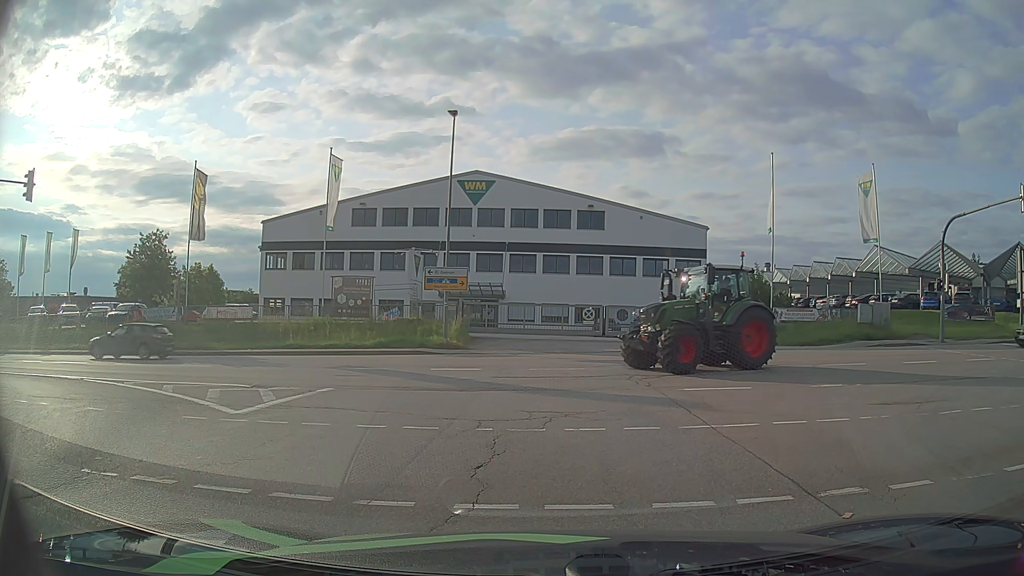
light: Day
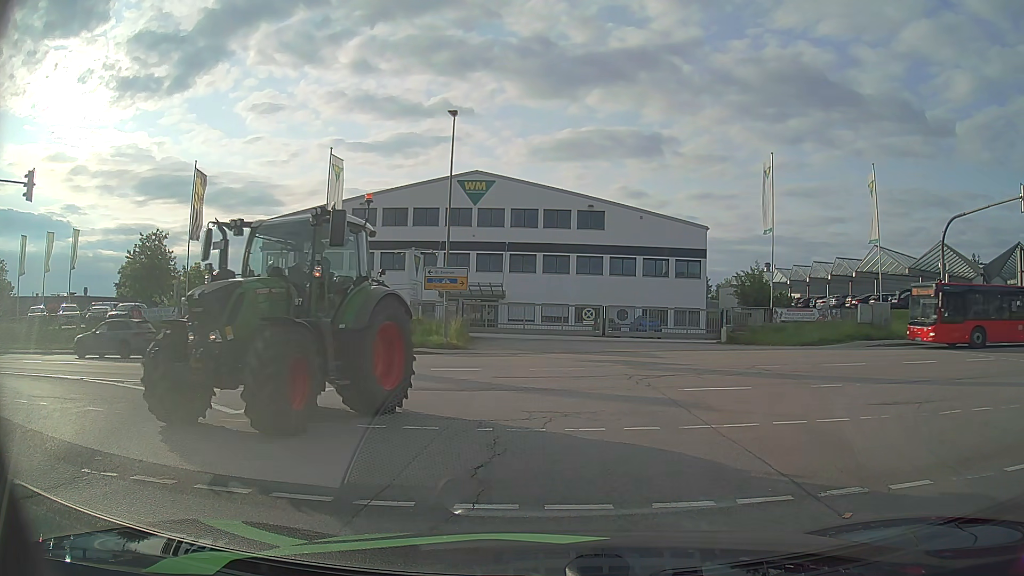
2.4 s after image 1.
(0.0, 0.0) m; 0°
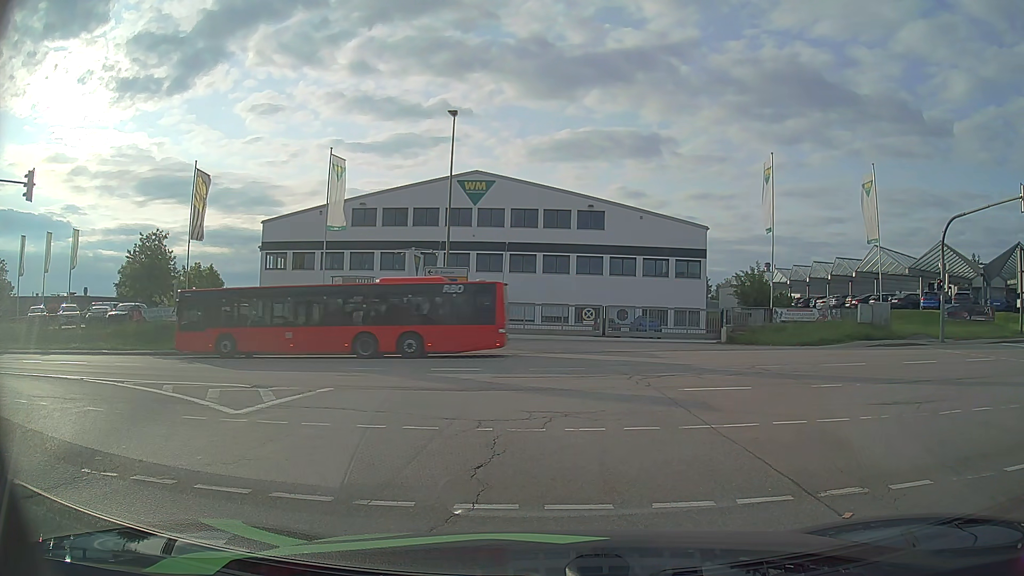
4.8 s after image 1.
(0.0, 0.0) m; 0°
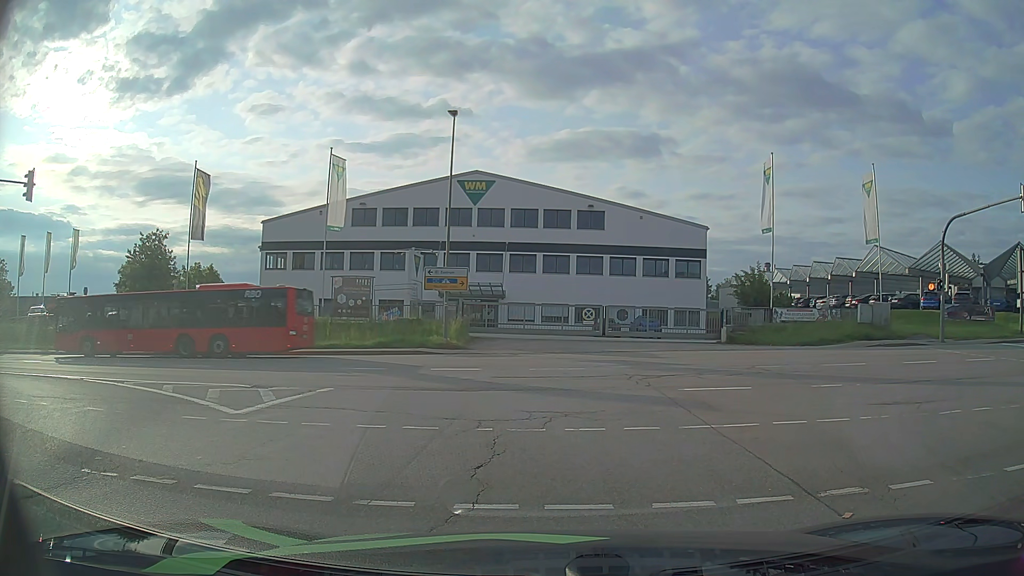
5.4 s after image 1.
(0.0, 0.0) m; 0°
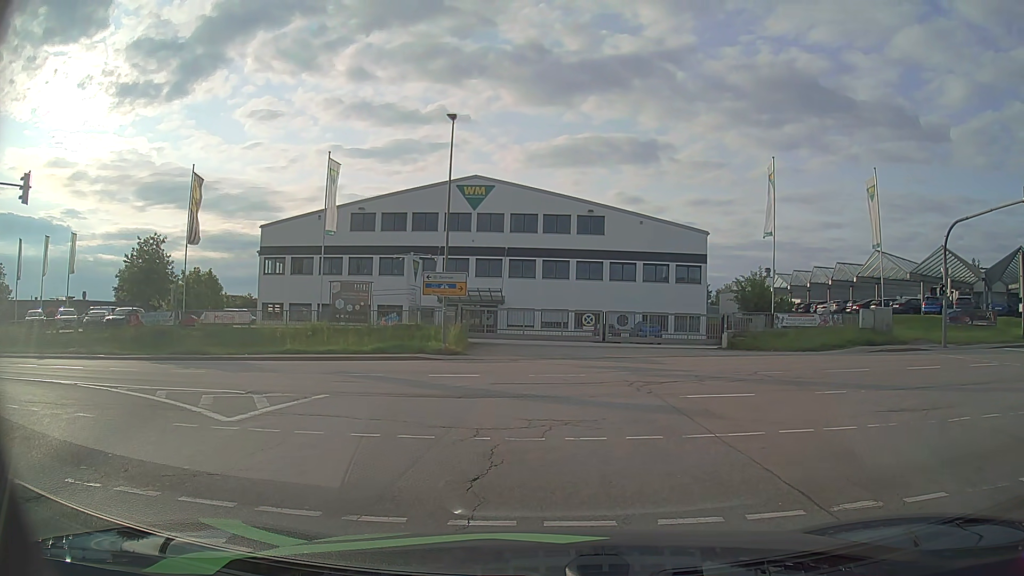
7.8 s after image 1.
(0.0, +0.3) m; 0°
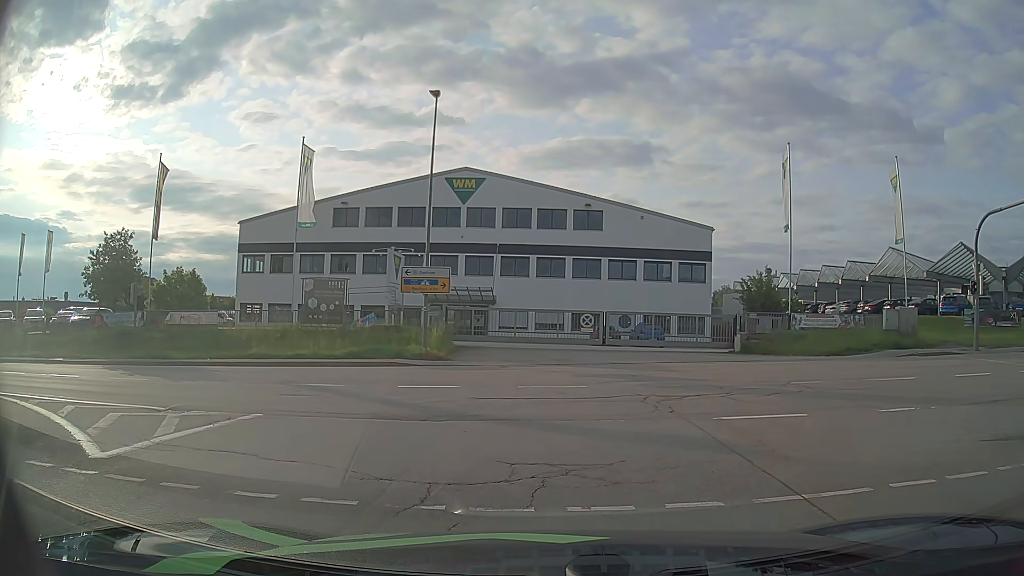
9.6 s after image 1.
(-0.1, +3.5) m; -1°
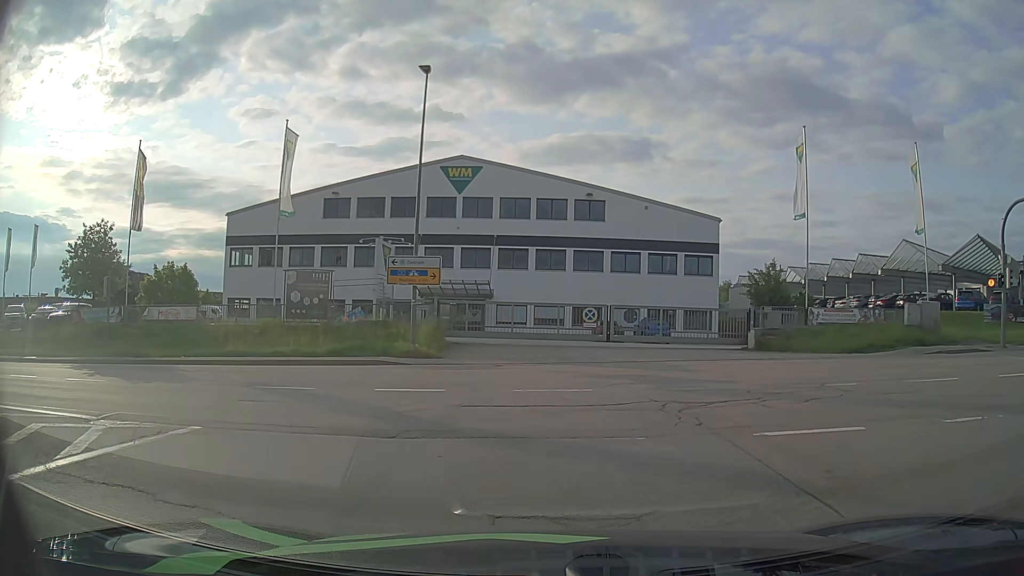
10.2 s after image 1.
(0.0, +2.3) m; 0°
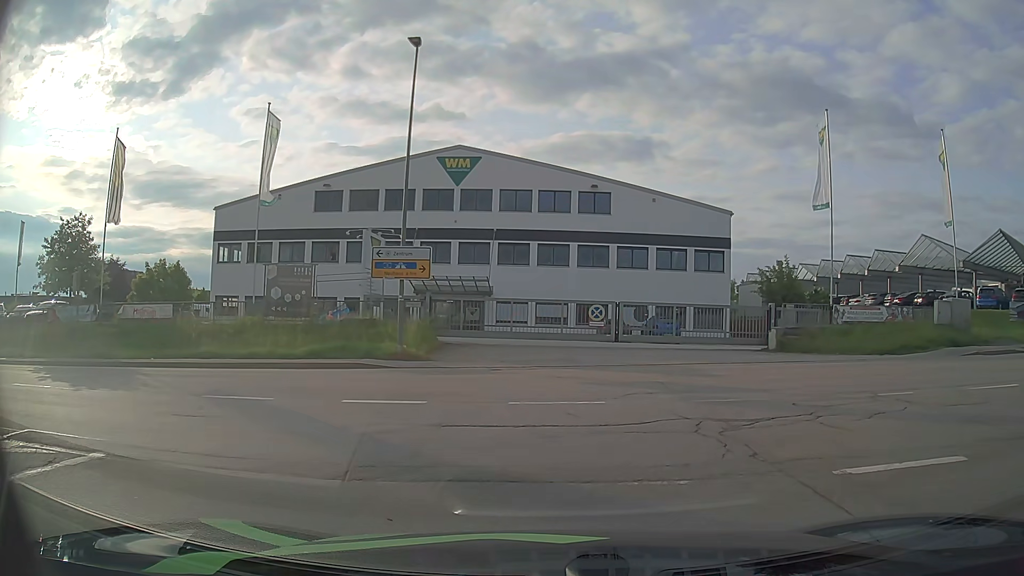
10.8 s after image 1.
(0.0, +2.5) m; -1°
(-1, +10) (-8, +17) (-17, +19) (-27, +20) (-37, +20) (-47, +20) (-57, +20) (-67, +20) (-77, +20) (-87, +20) m
